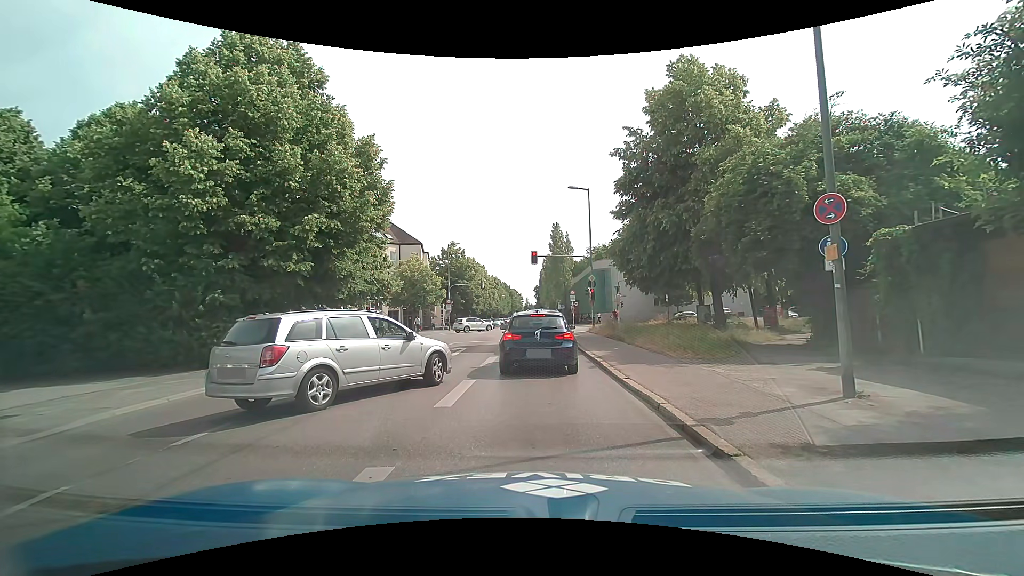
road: secondary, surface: asphalt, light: Day
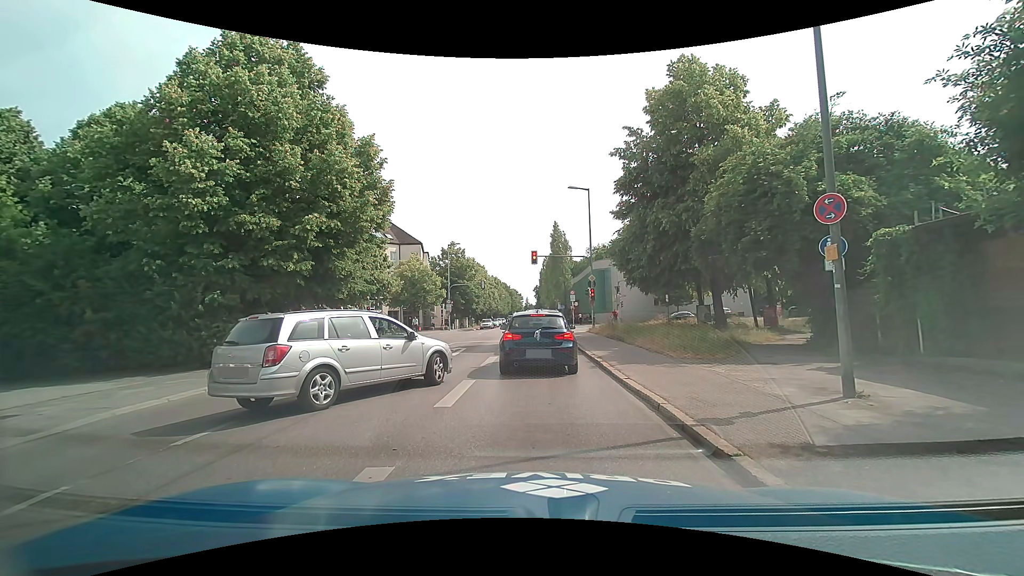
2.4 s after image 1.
(0.0, 0.0) m; 0°
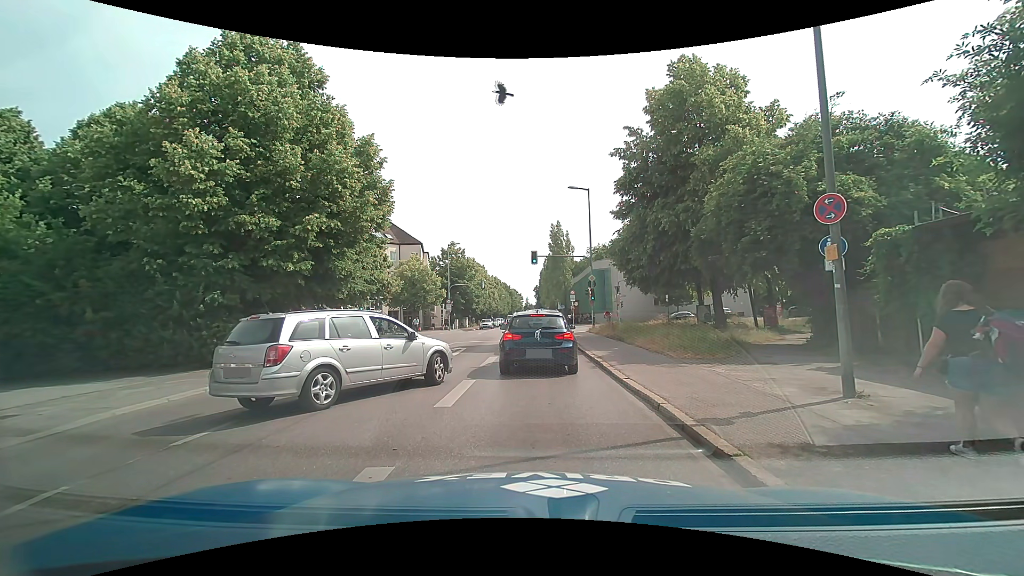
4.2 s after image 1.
(0.0, 0.0) m; 0°
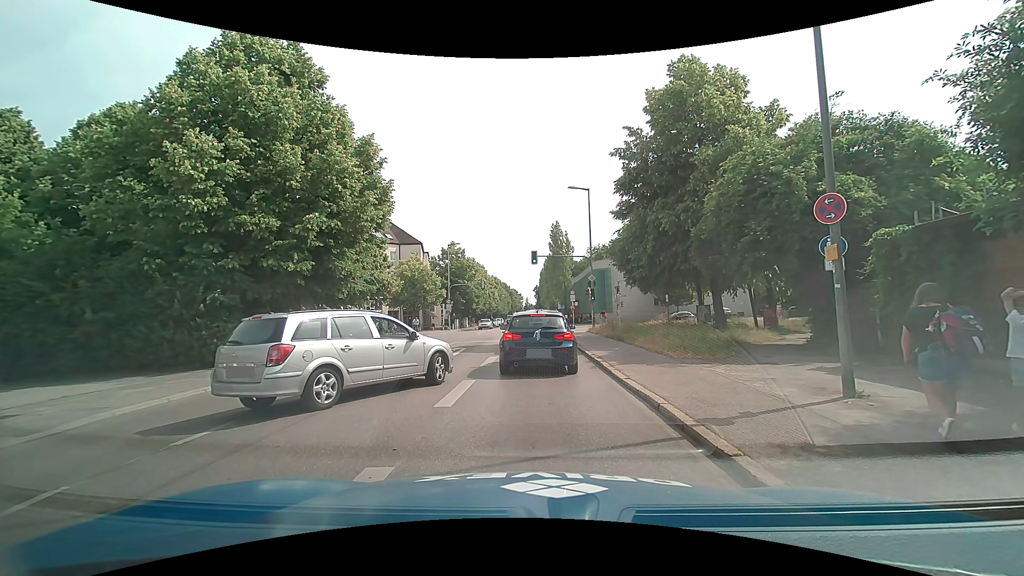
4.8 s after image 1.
(0.0, 0.0) m; 0°
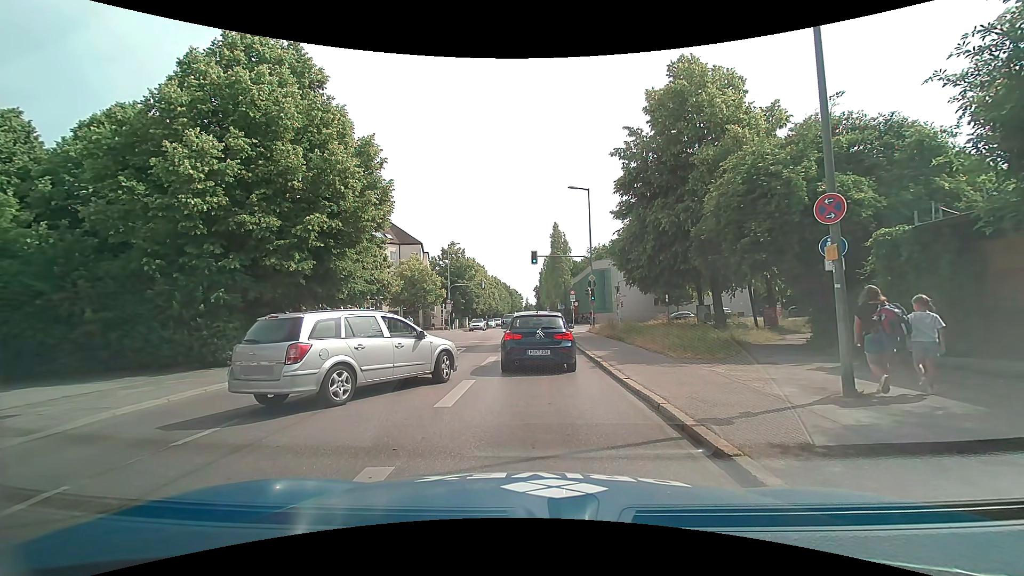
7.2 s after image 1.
(0.0, 0.0) m; 0°
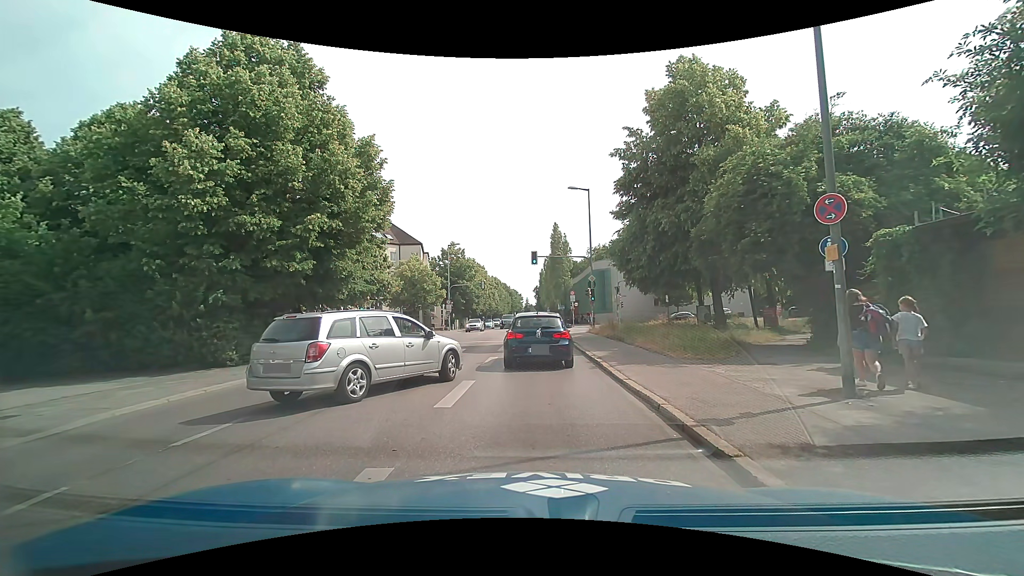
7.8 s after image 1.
(0.0, 0.0) m; 0°
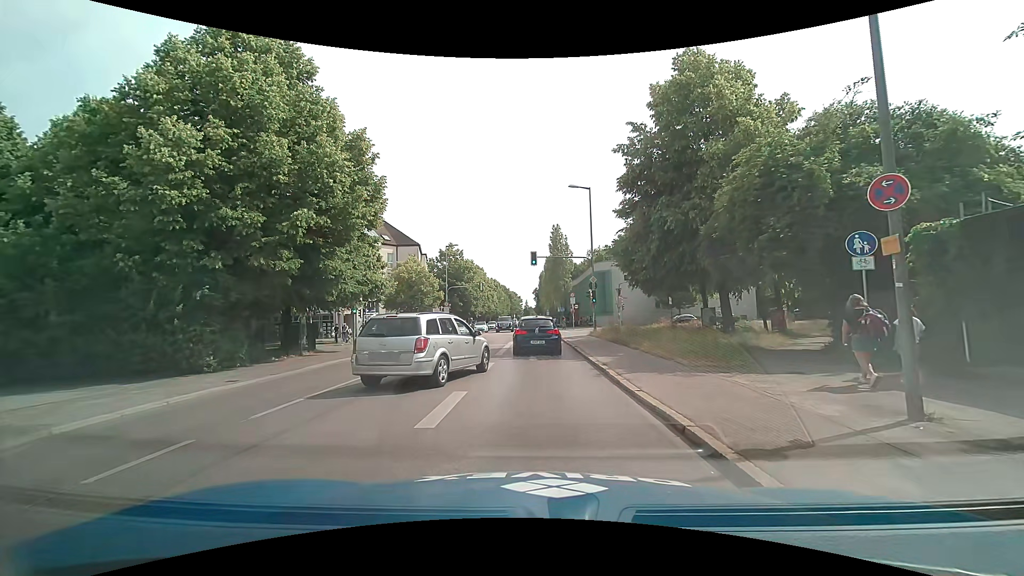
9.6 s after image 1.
(0.0, +1.2) m; +2°
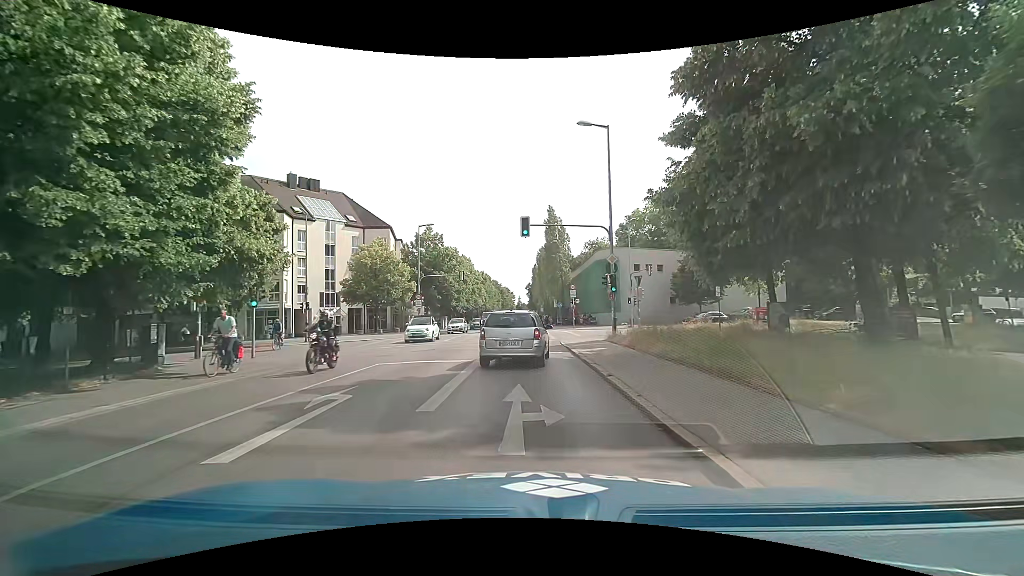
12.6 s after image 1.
(-0.5, +11.6) m; -1°
(0, +10) (0, +20) (-1, +30) (-1, +40) (-2, +50) (-2, +60) (-3, +70) (-3, +80) (-4, +90) (-4, +100) m
